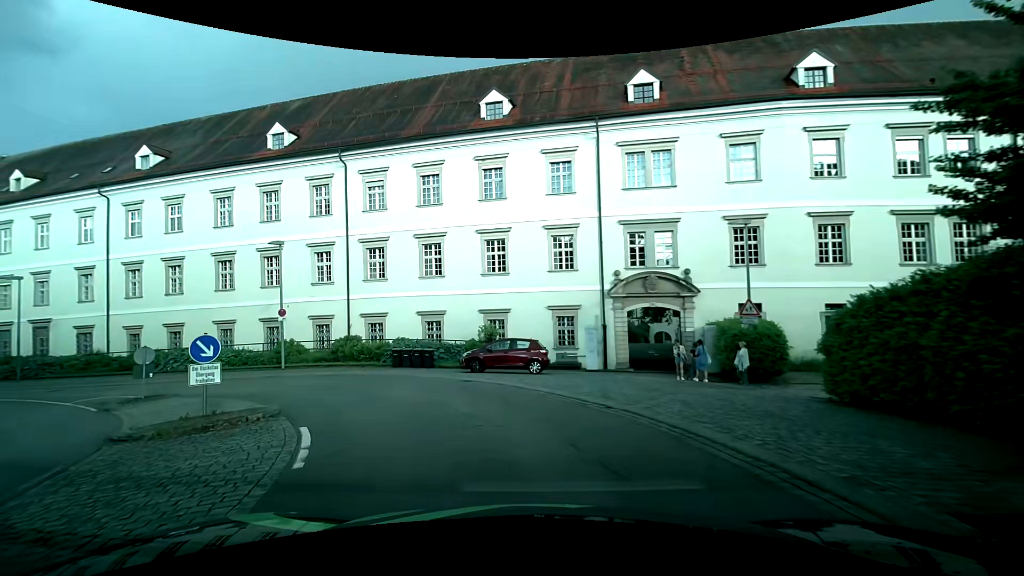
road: tertiary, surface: asphalt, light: Day
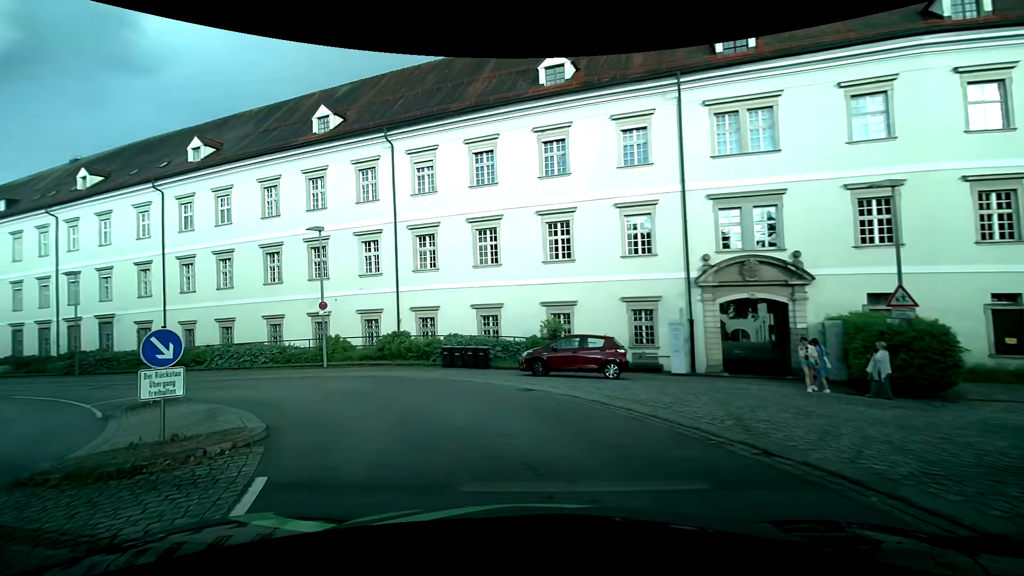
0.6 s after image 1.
(-0.2, +3.7) m; -6°
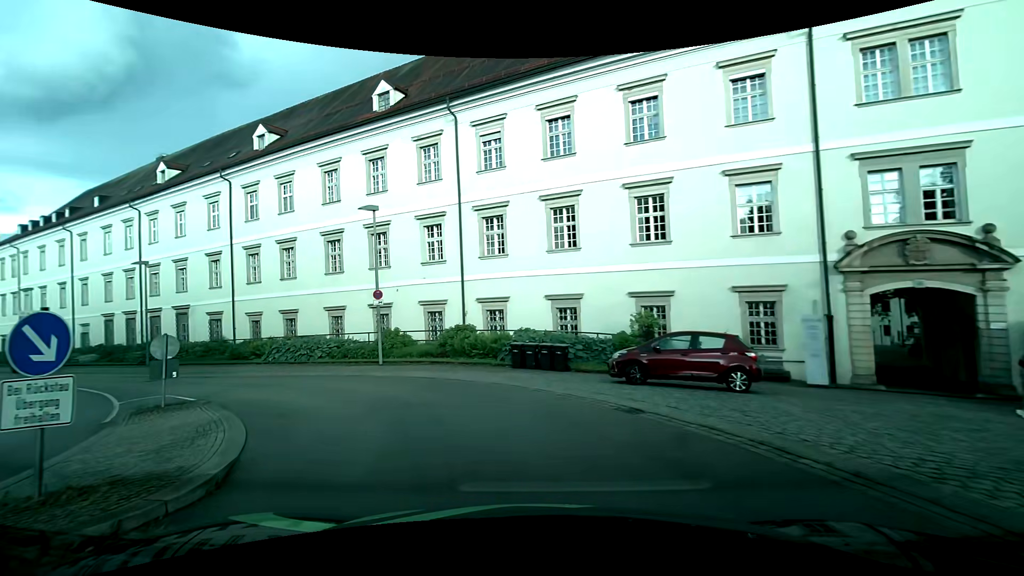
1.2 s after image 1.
(-0.3, +3.8) m; -9°
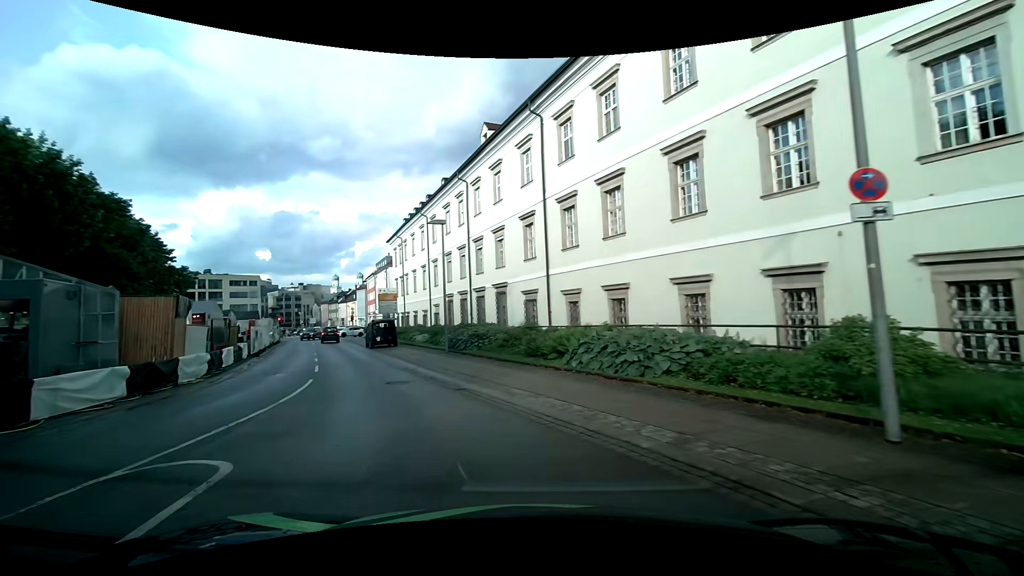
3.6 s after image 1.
(-4.9, +14.1) m; -38°
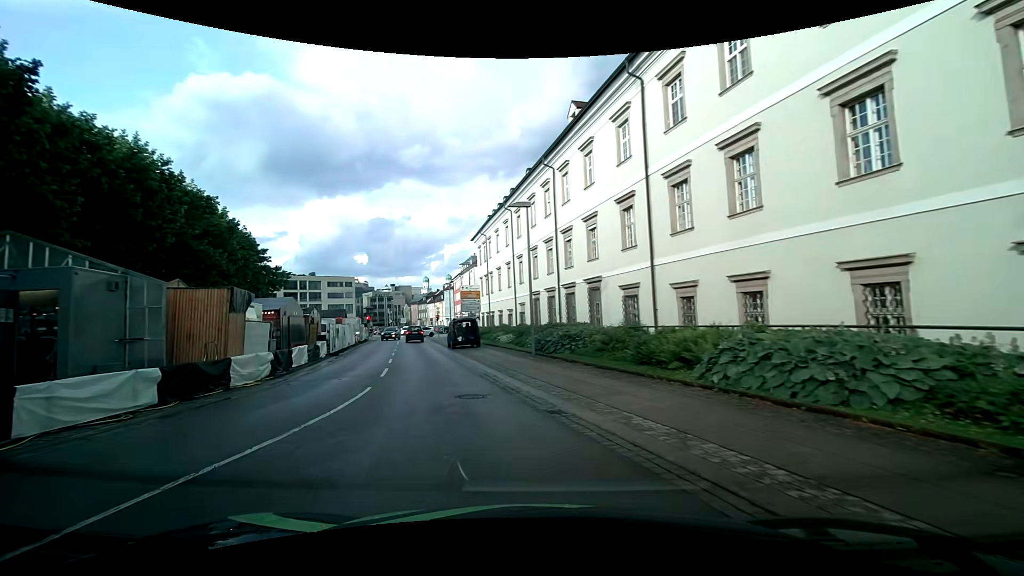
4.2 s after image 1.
(-0.3, +3.6) m; -11°
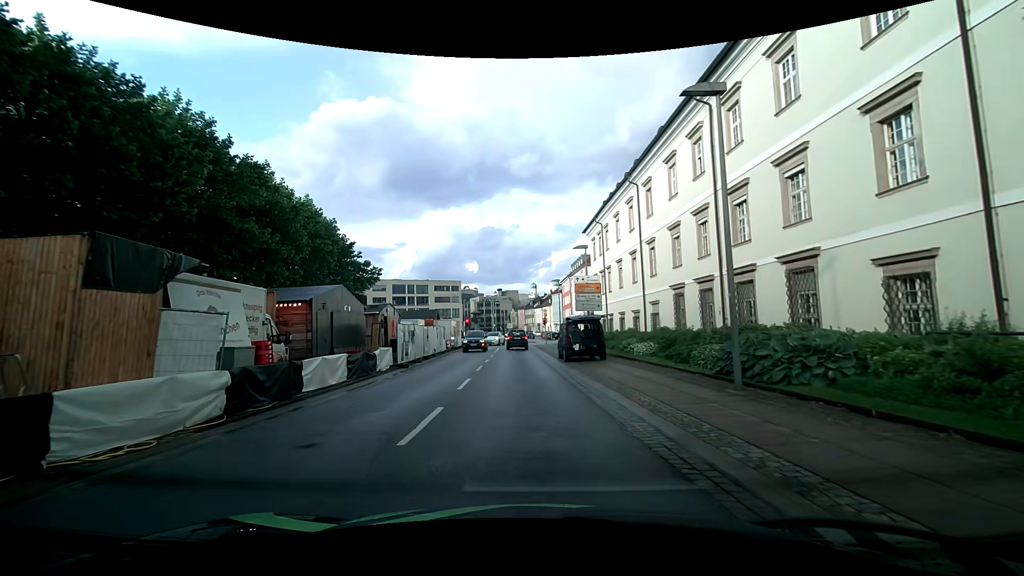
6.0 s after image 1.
(-1.4, +9.9) m; -11°
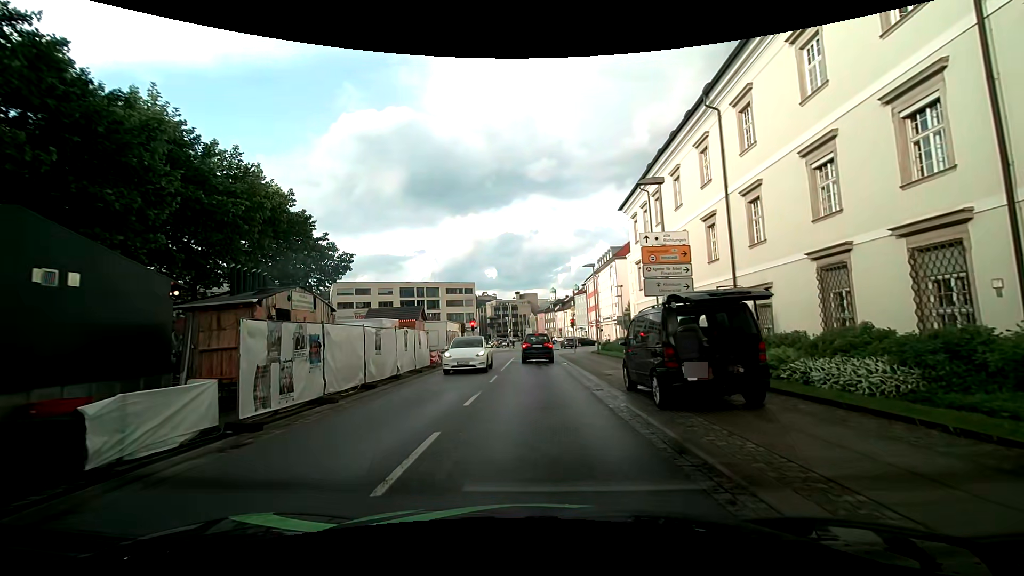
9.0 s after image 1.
(-0.6, +13.5) m; -3°
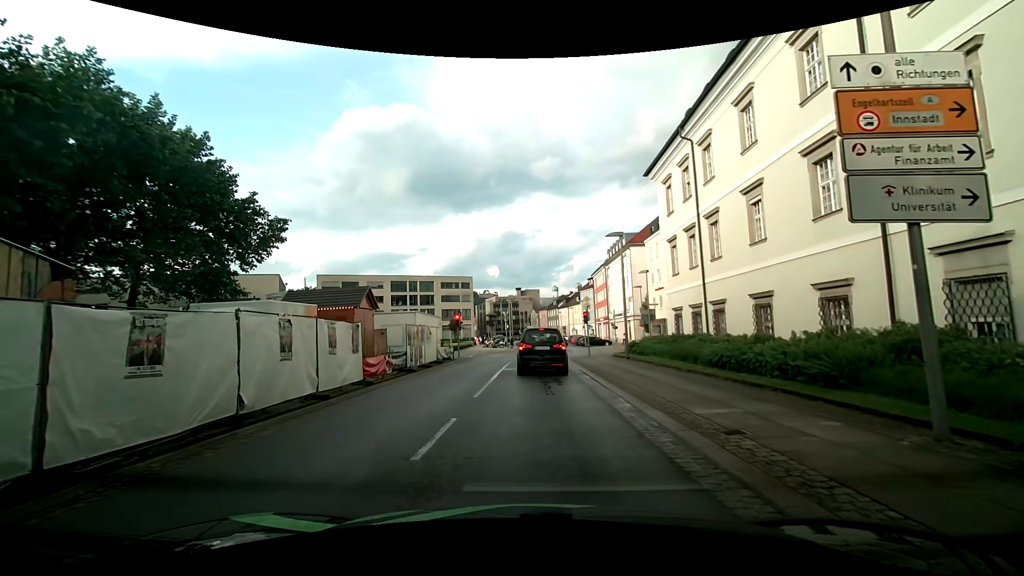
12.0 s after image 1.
(0.0, +10.5) m; +1°
(0, +10) (0, +20) (0, +30) (+1, +40) (+4, +50) (+5, +59) (+4, +69) (+4, +79) (+3, +89) (+3, +99) m
